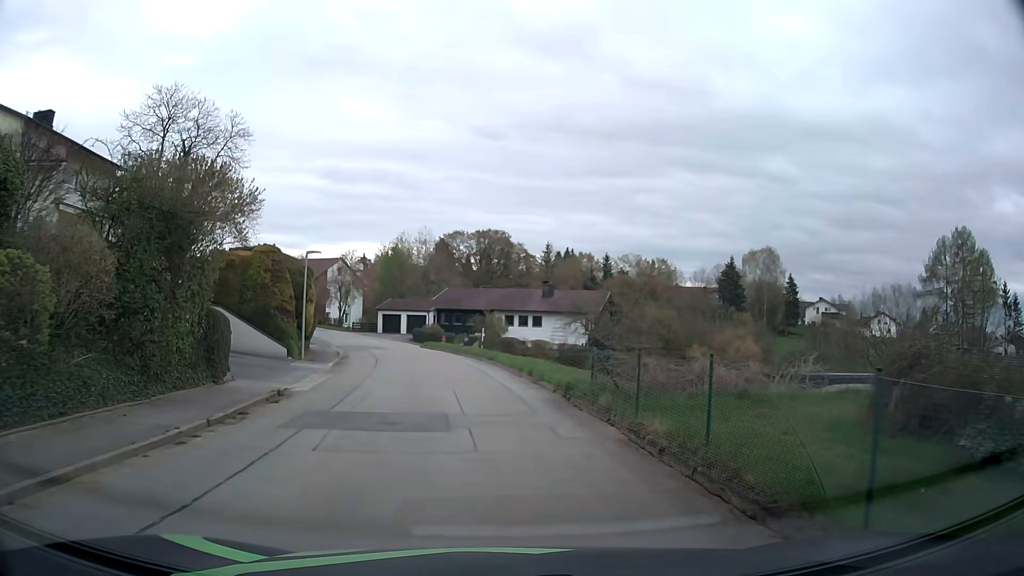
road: residential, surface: asphalt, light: Day
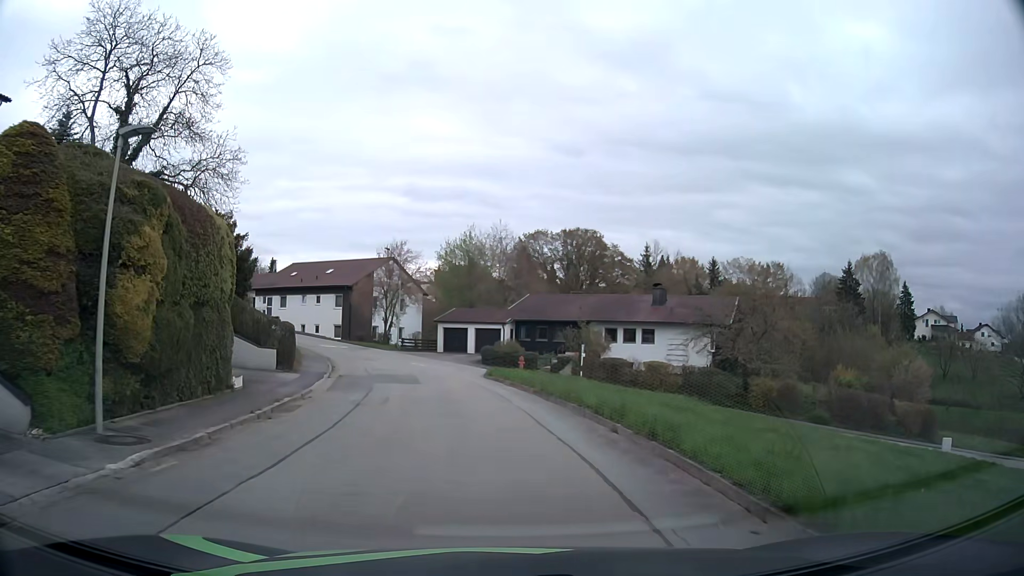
(-1.3, +18.1) m; -8°
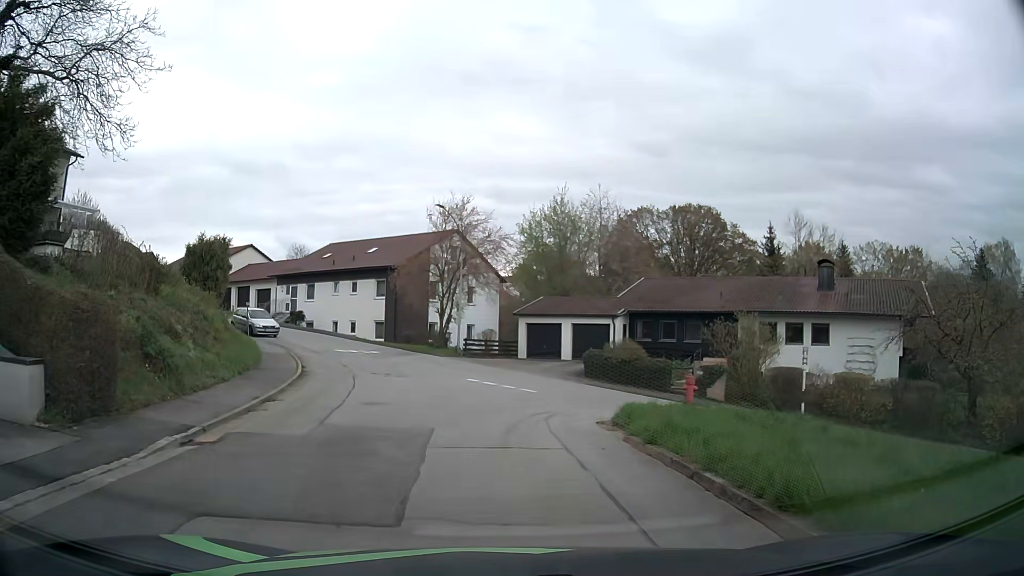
(-1.1, +17.4) m; -8°
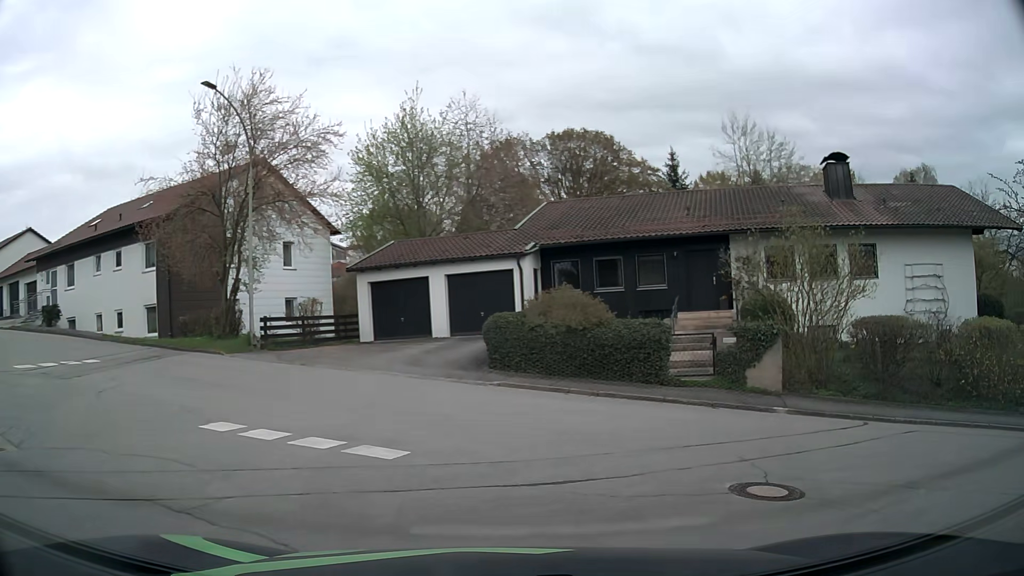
(+0.6, +15.8) m; +15°
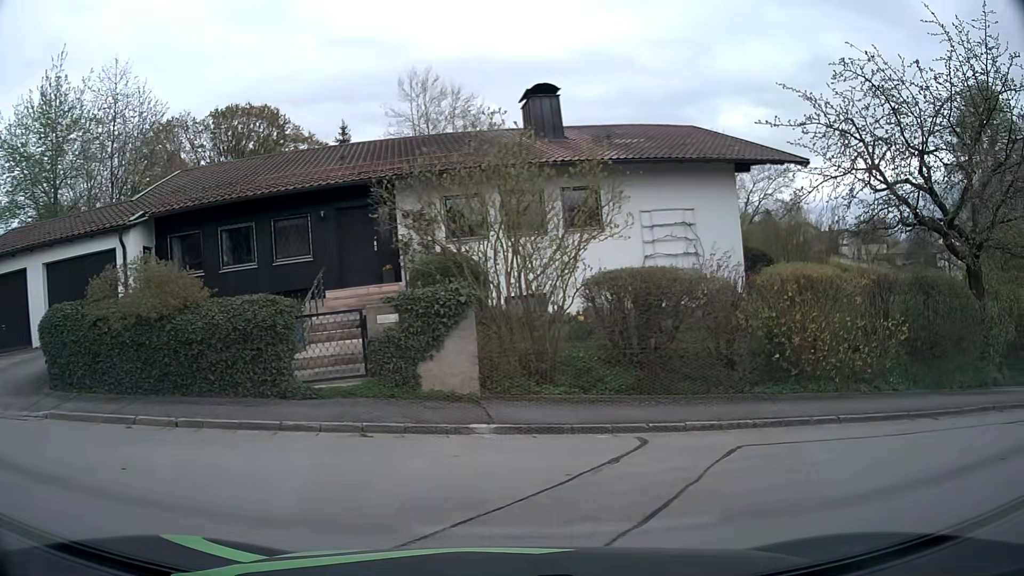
(+1.1, +5.5) m; +26°
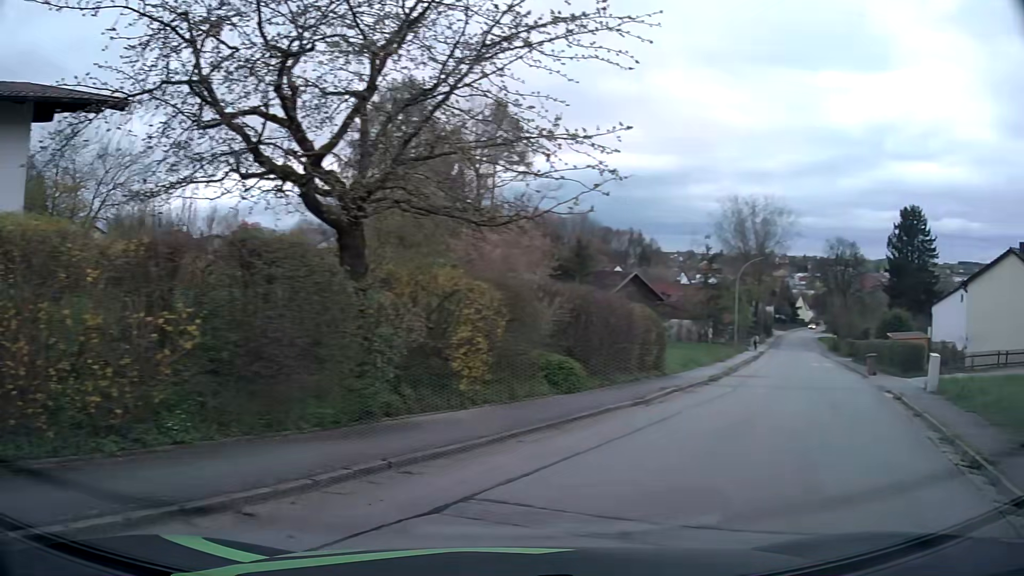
(+2.7, +5.7) m; +53°
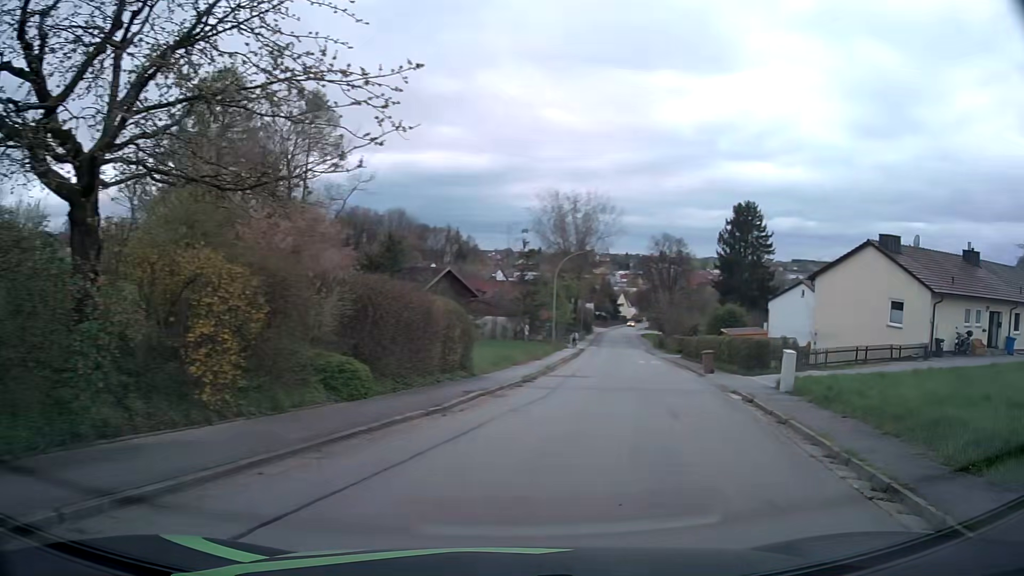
(+0.4, +2.4) m; +15°
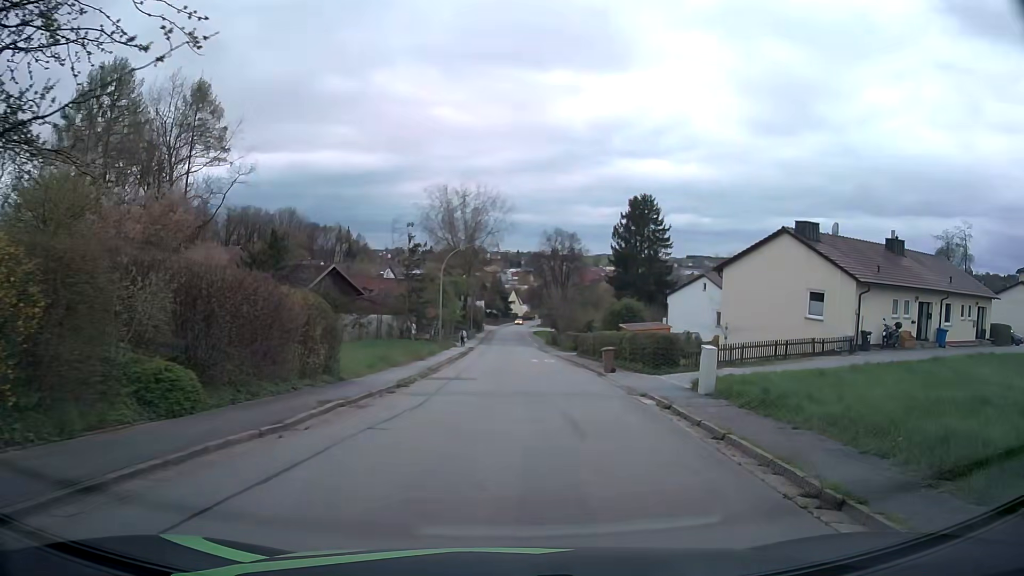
(+0.3, +2.8) m; +9°
